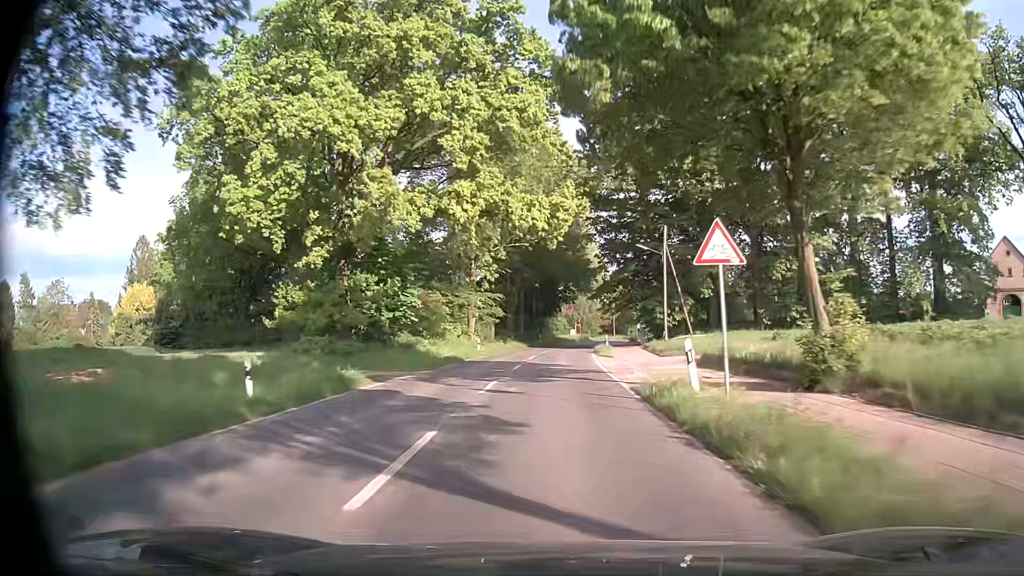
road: tertiary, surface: asphalt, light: Day
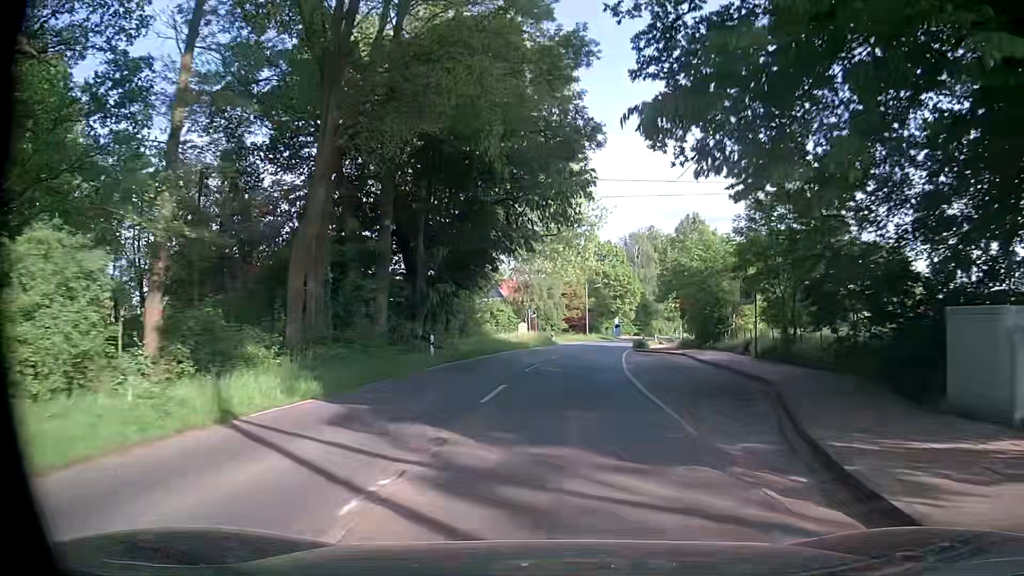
(+1.3, +51.5) m; +3°
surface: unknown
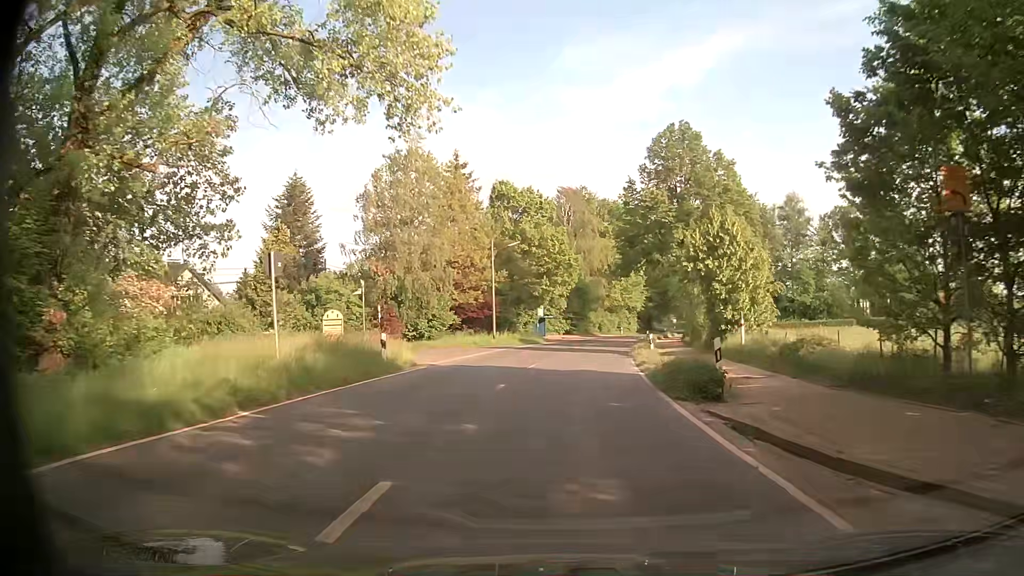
(+3.0, +40.5) m; +8°
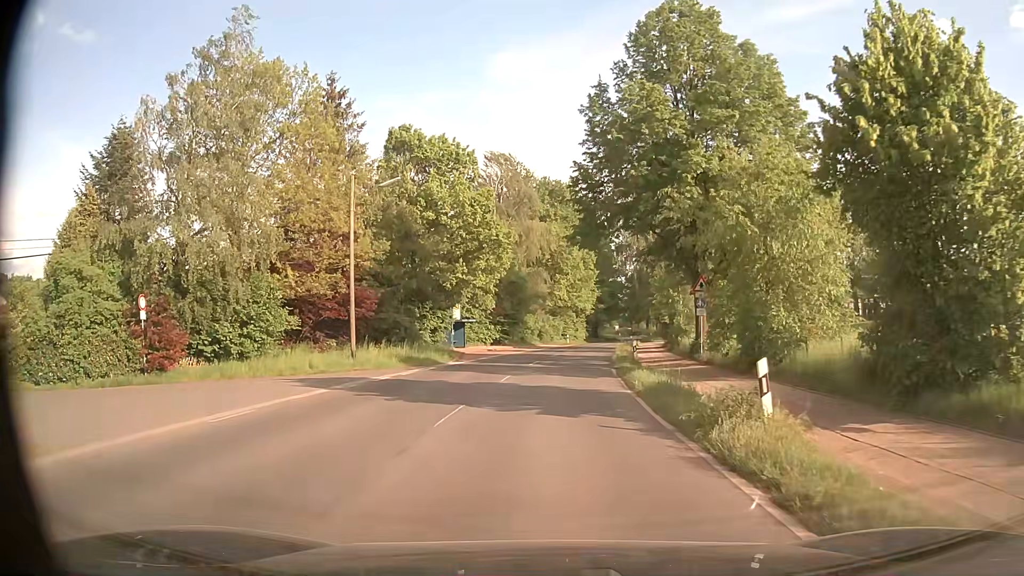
(+1.2, +22.5) m; +6°
